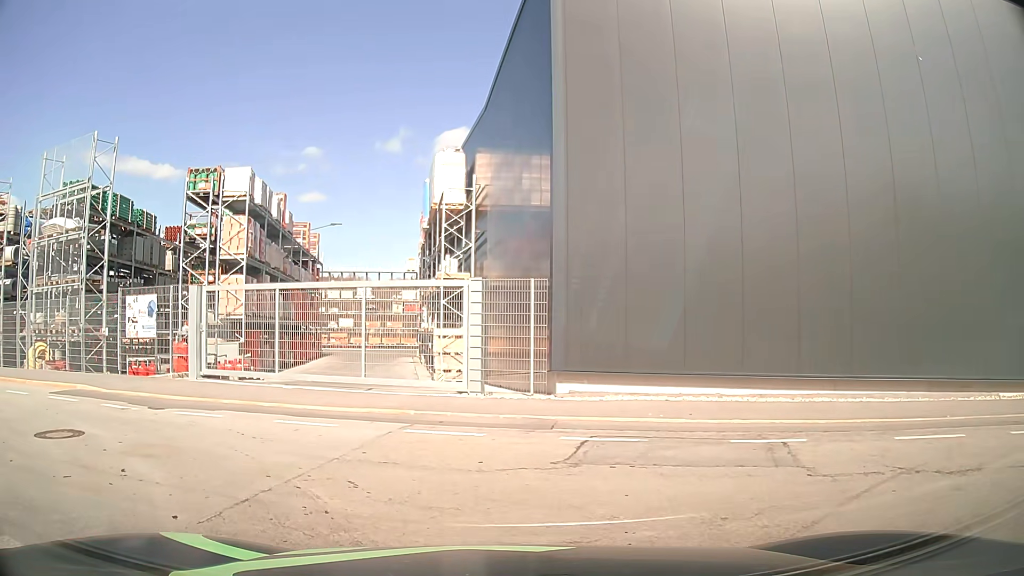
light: Day
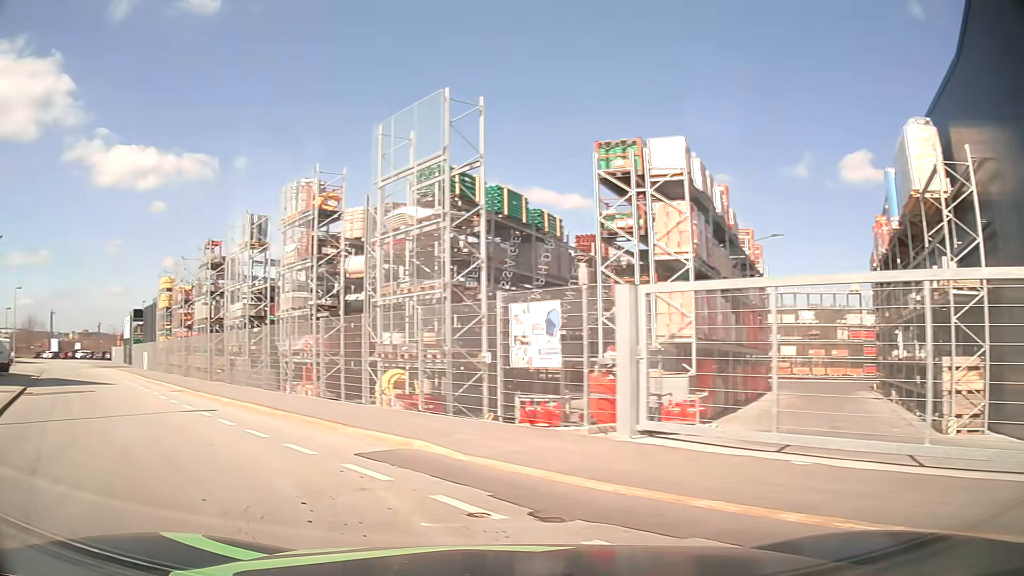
(-2.2, +6.3) m; -40°
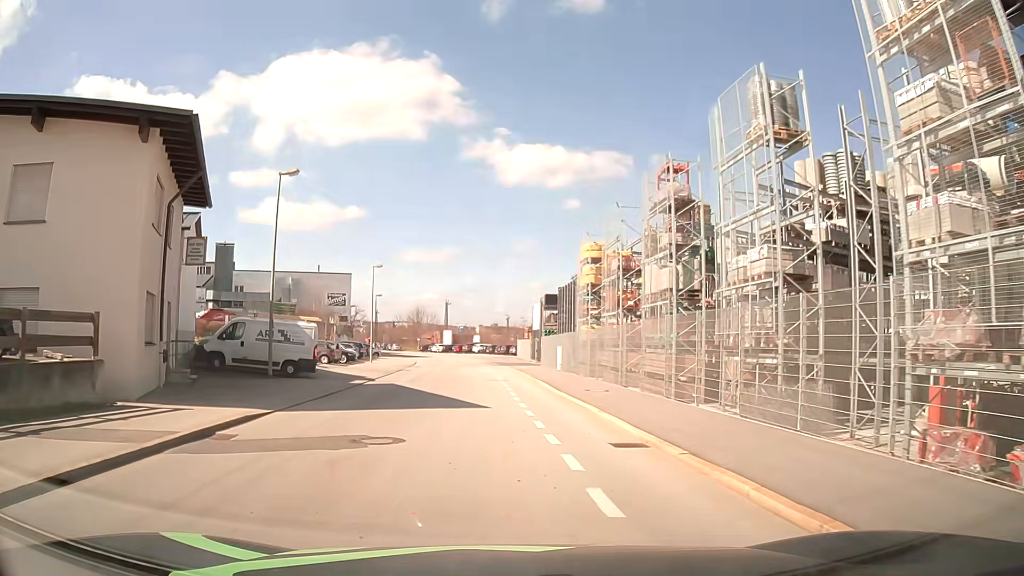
(-6.6, +14.0) m; -35°
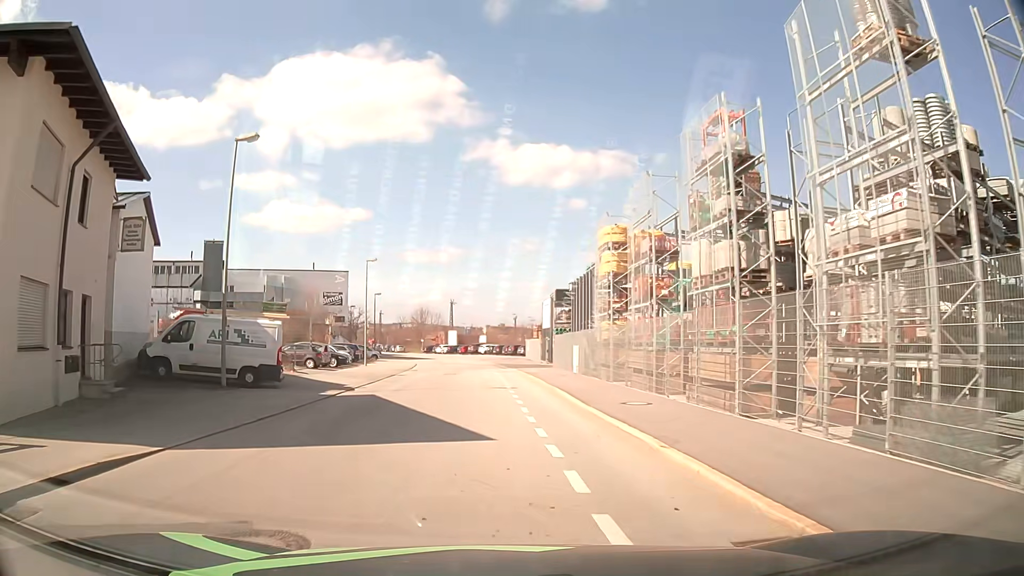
(0.0, +5.3) m; -1°
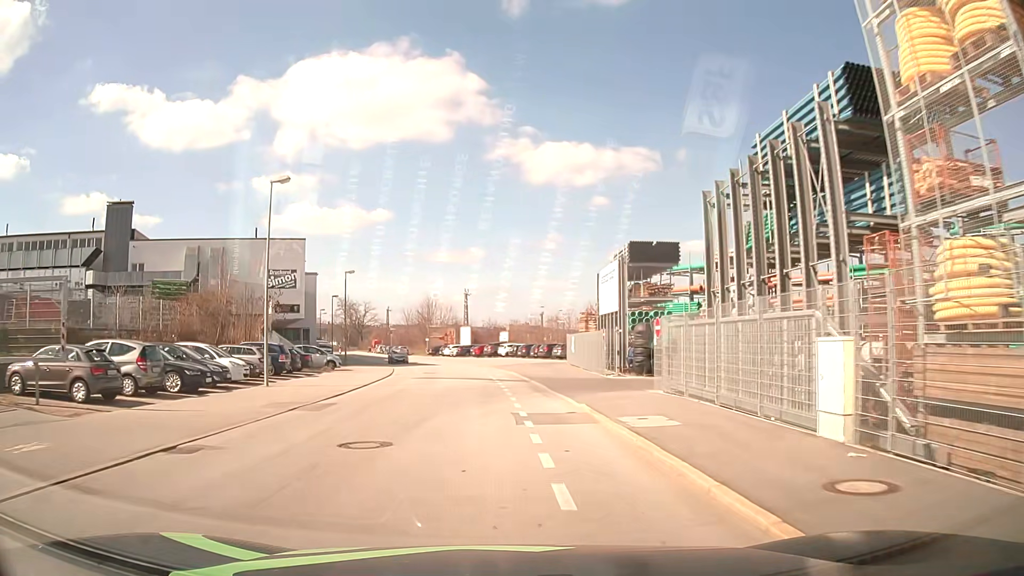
(-0.5, +25.8) m; -2°
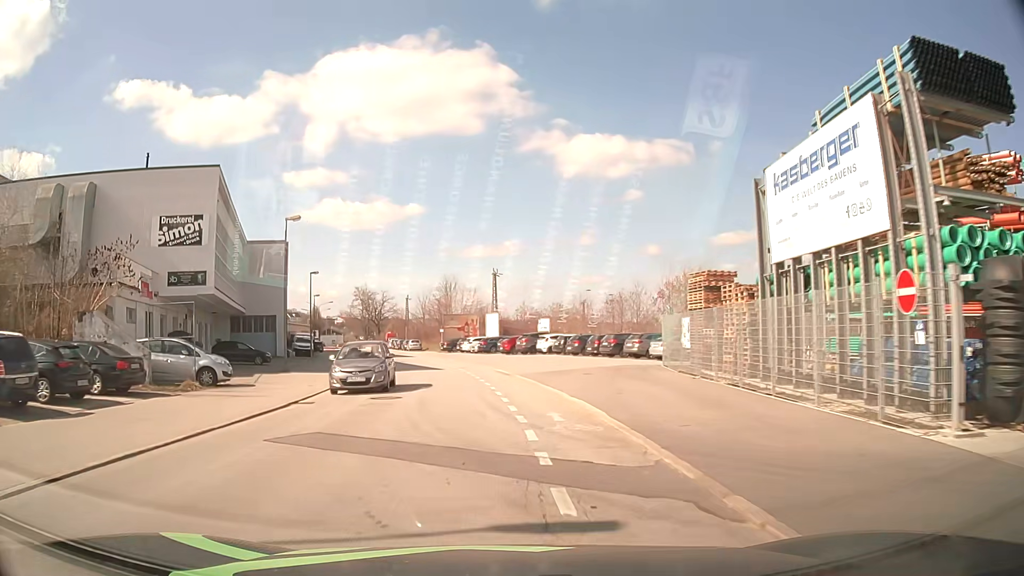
(-0.3, +22.7) m; -2°
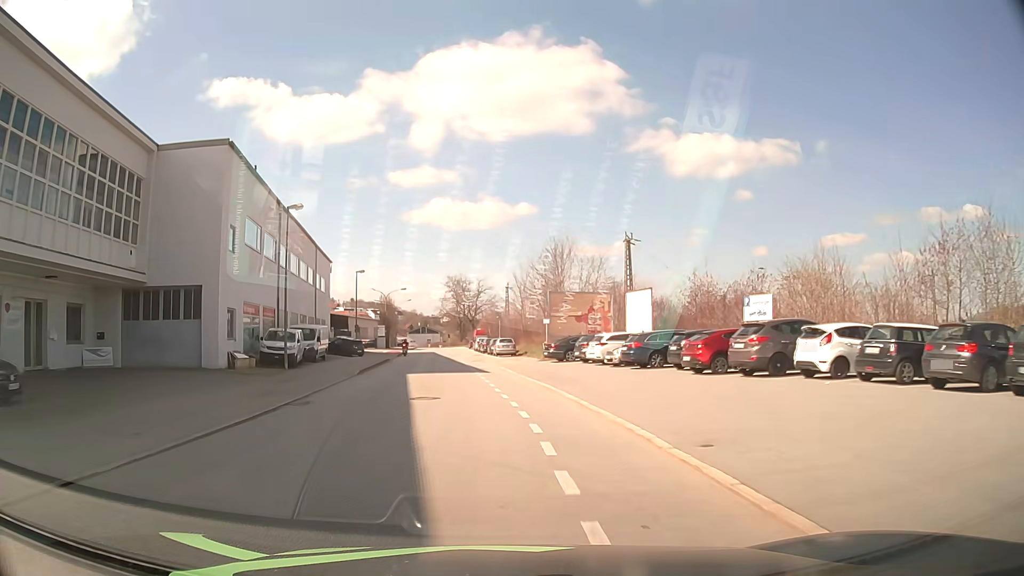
(-2.6, +31.5) m; -10°
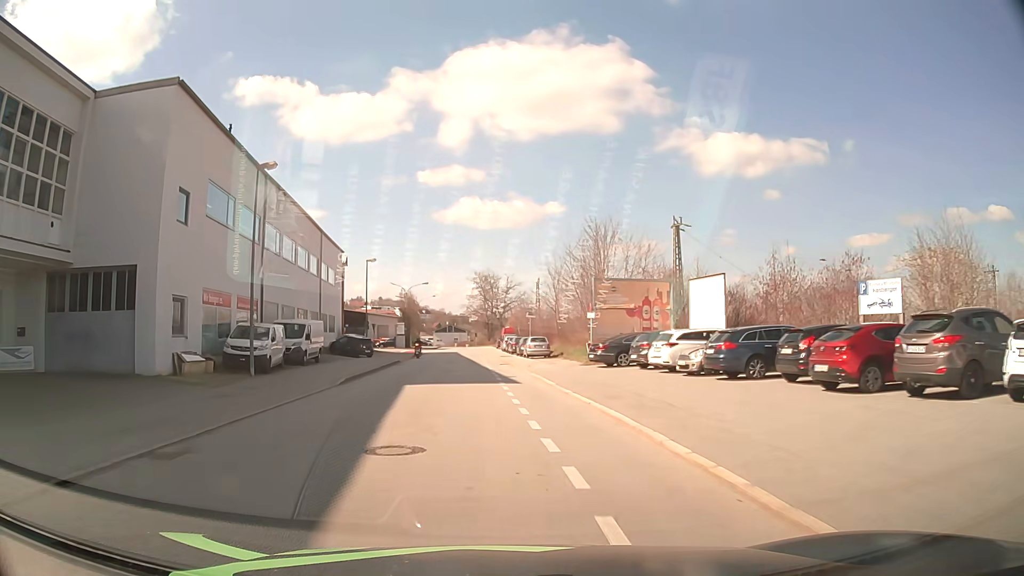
(-0.2, +7.9) m; -3°
